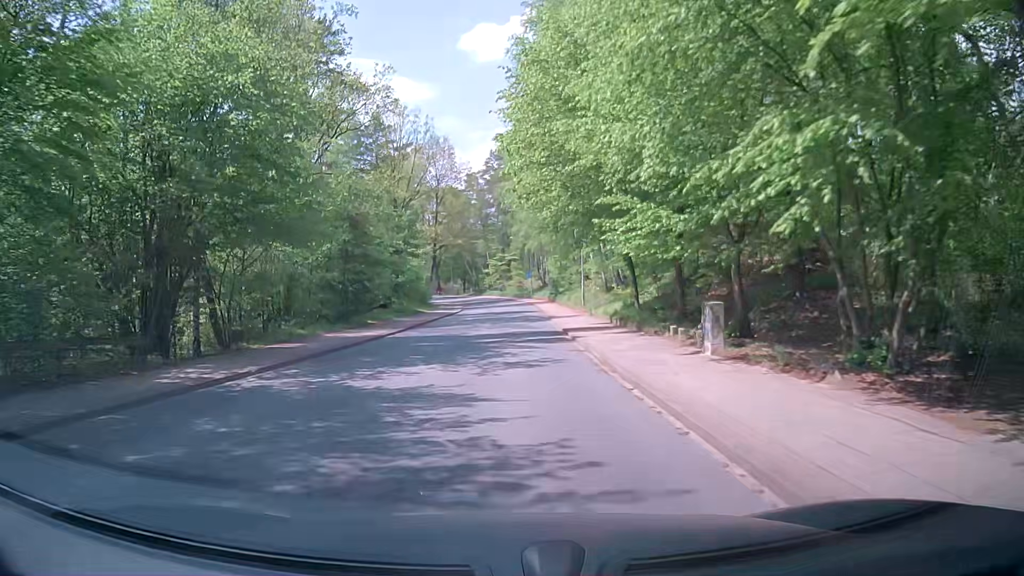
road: unclassified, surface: asphalt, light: Day
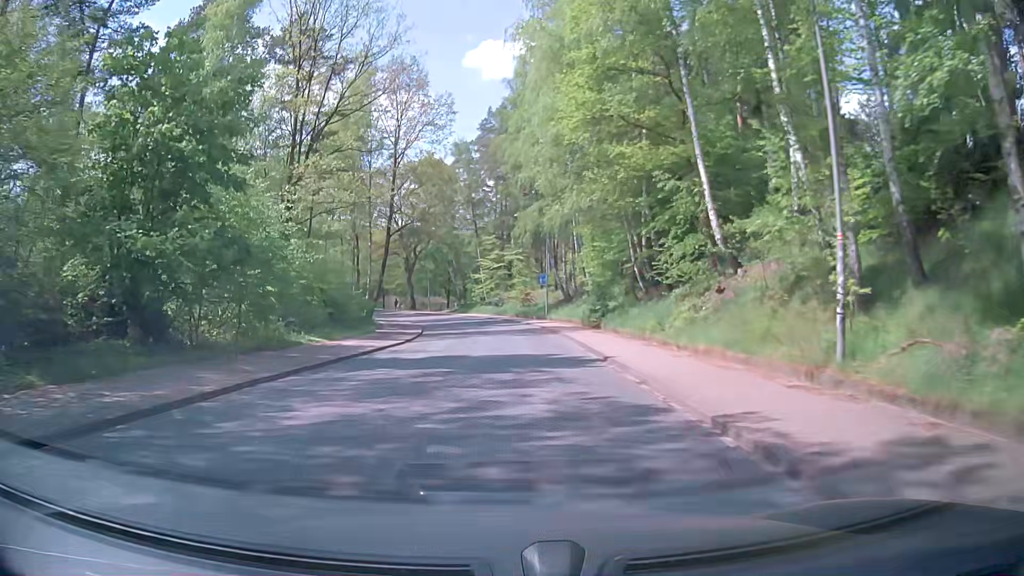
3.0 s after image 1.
(-1.2, +34.7) m; -2°
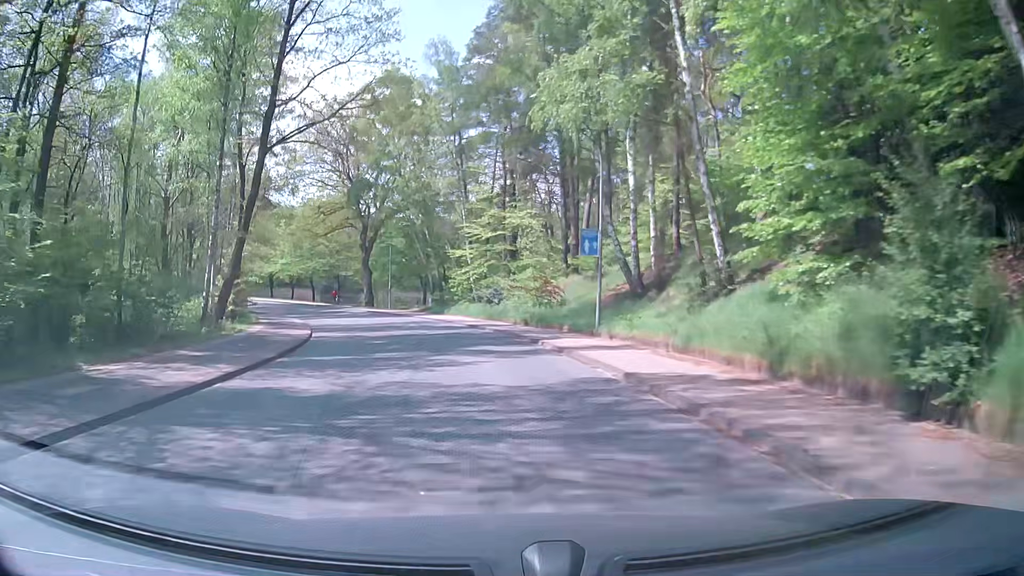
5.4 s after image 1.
(+0.1, +28.7) m; -1°
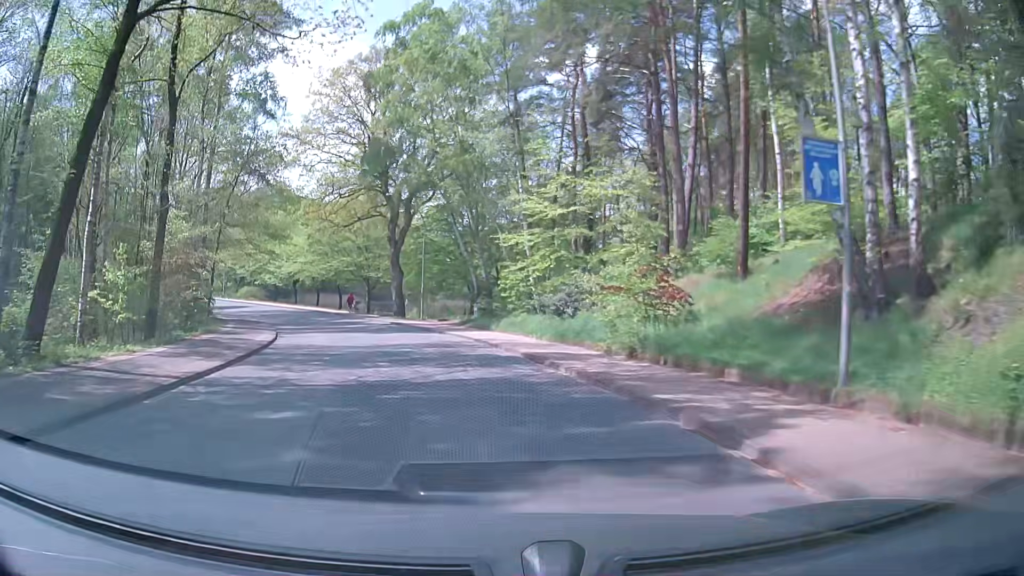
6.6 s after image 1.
(-0.2, +13.7) m; -3°
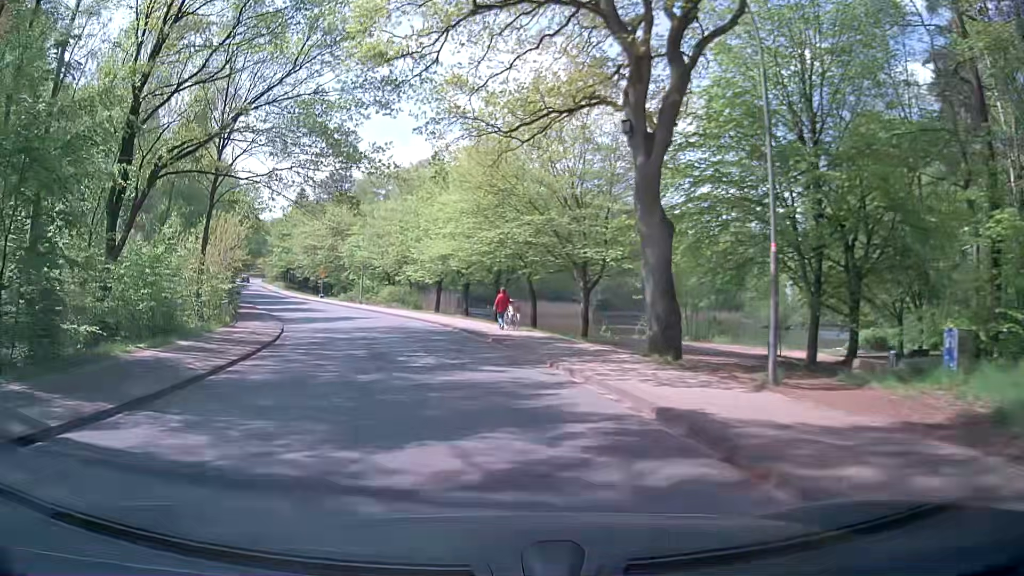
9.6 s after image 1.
(-5.8, +31.1) m; -20°
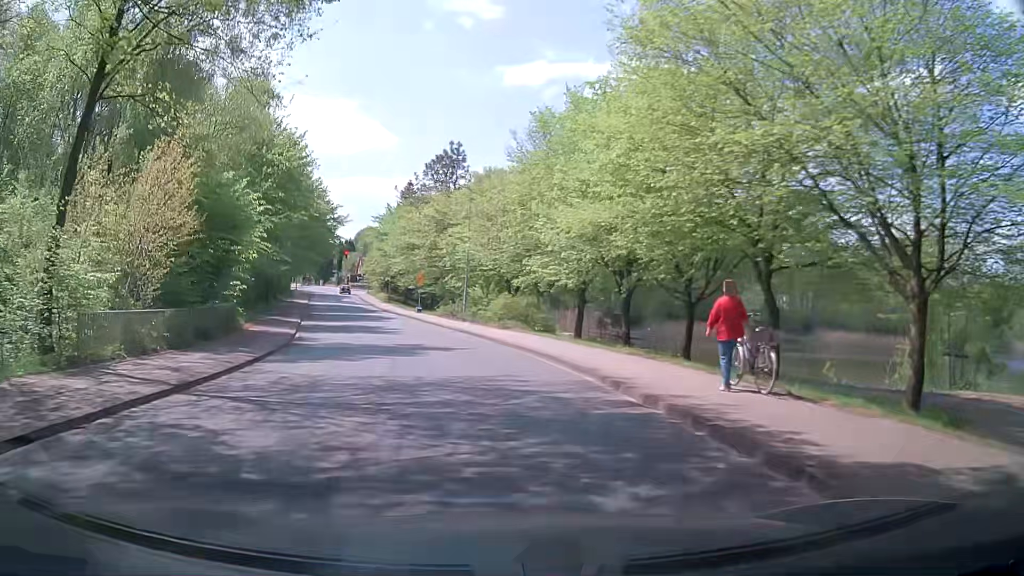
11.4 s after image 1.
(-1.9, +18.4) m; -11°
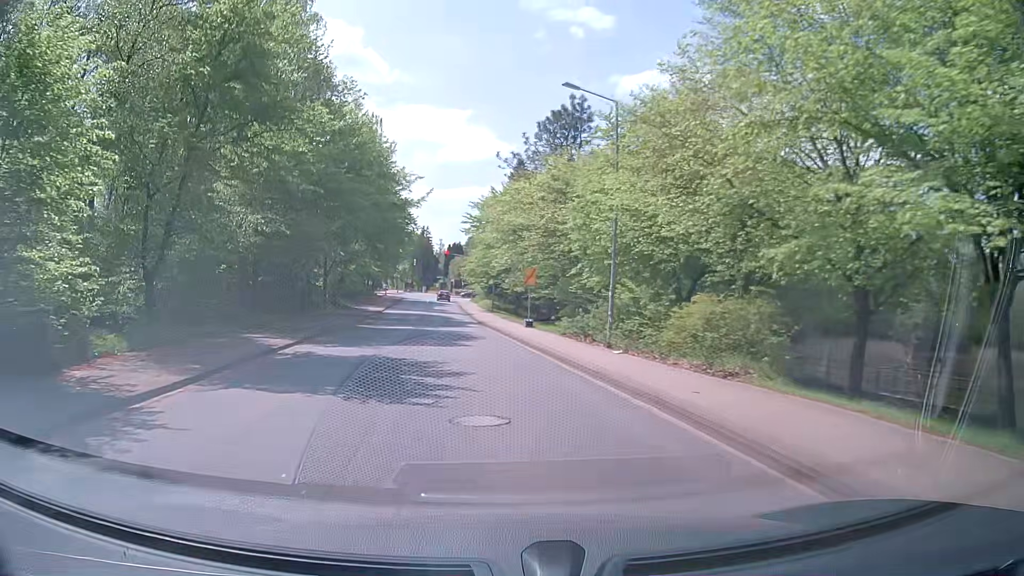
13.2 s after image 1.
(-1.7, +18.5) m; -11°
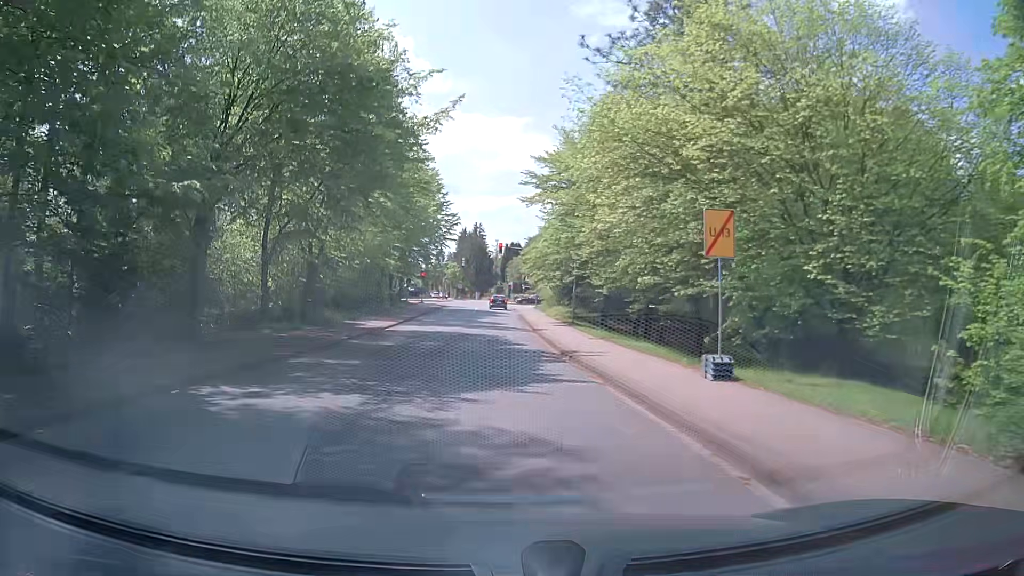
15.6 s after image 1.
(-1.2, +23.2) m; -5°
